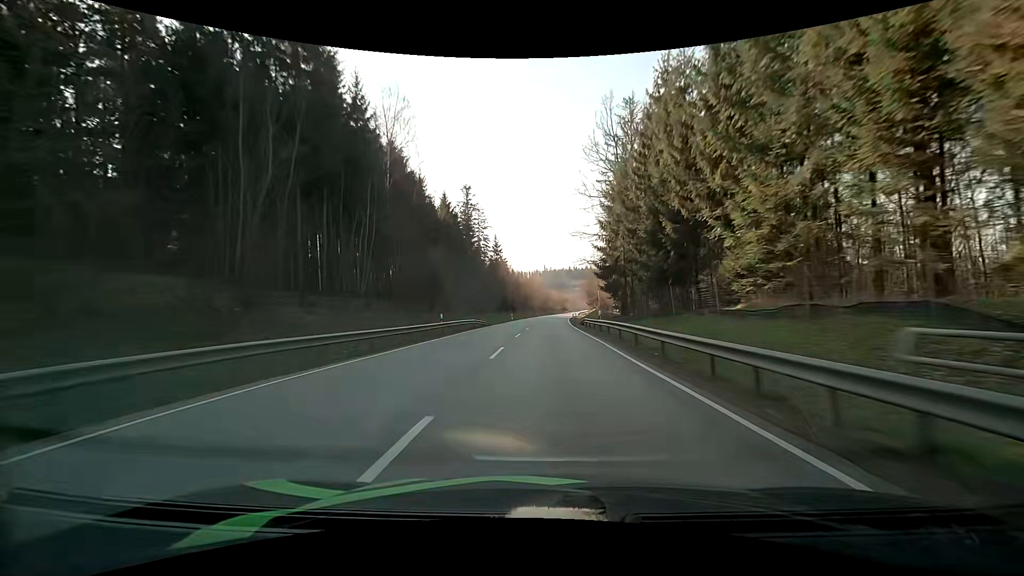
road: primary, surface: asphalt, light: Day
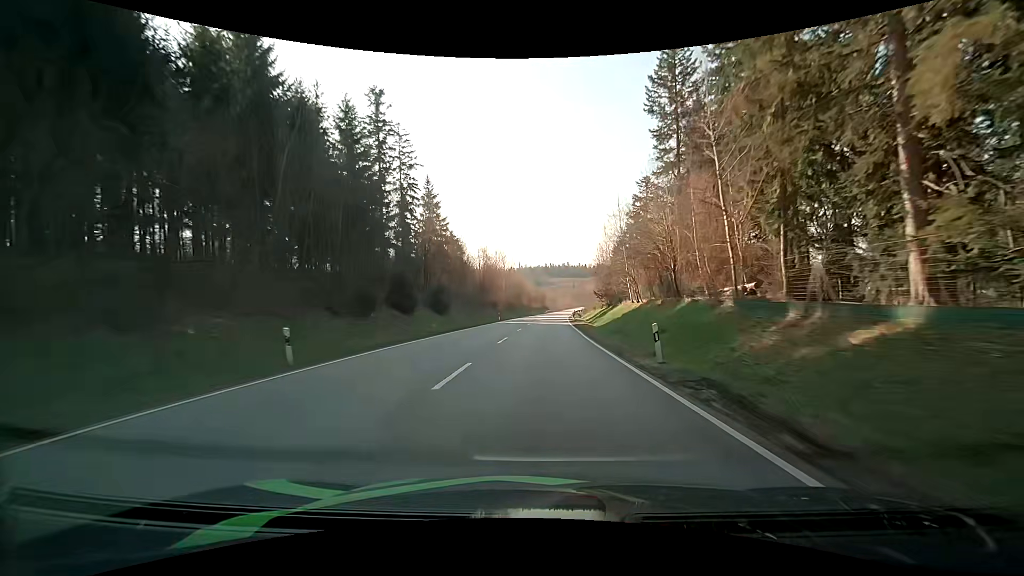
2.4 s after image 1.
(+1.8, +65.3) m; +3°
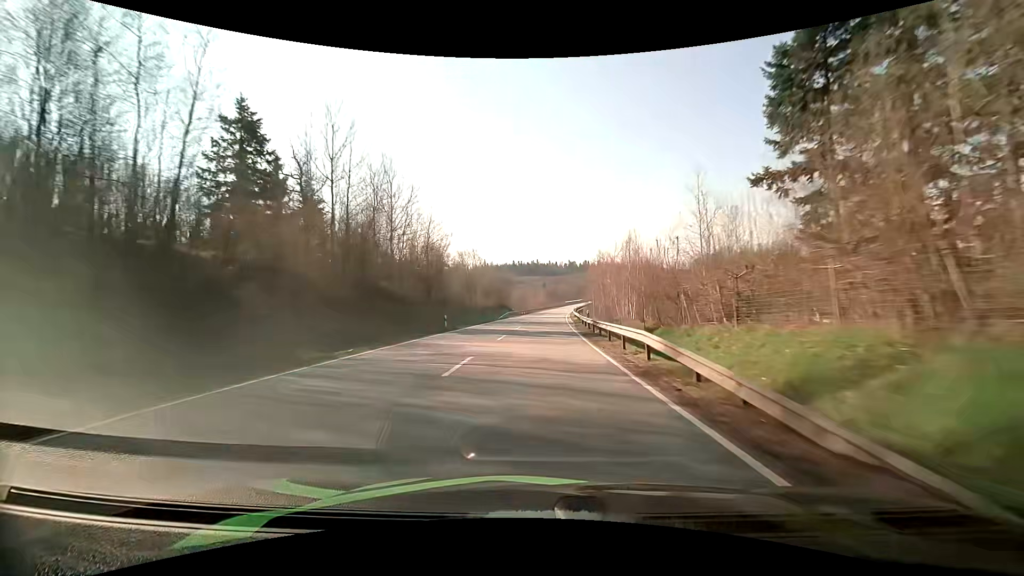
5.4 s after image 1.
(+2.4, +81.6) m; +4°
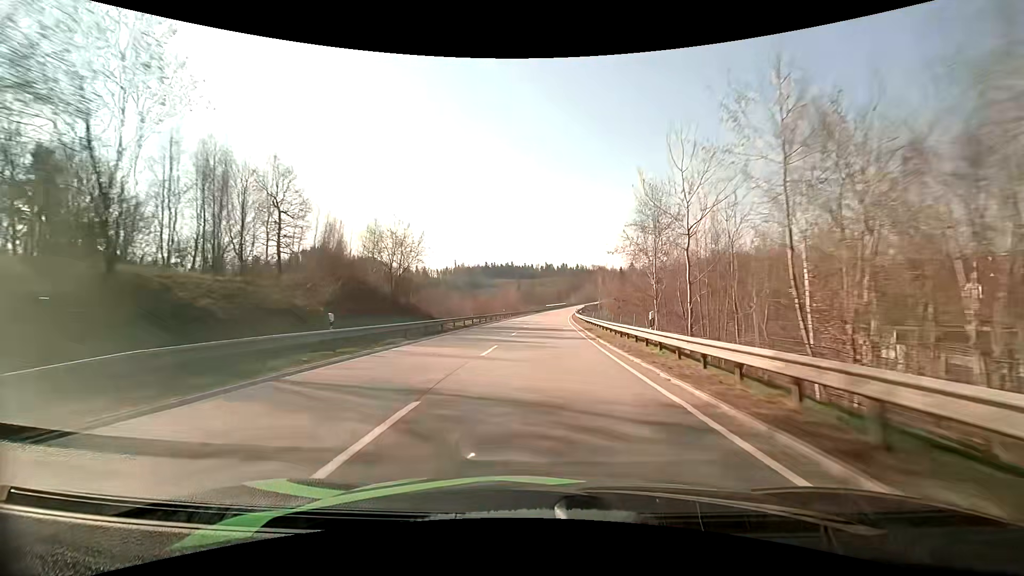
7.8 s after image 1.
(+1.1, +66.5) m; +2°
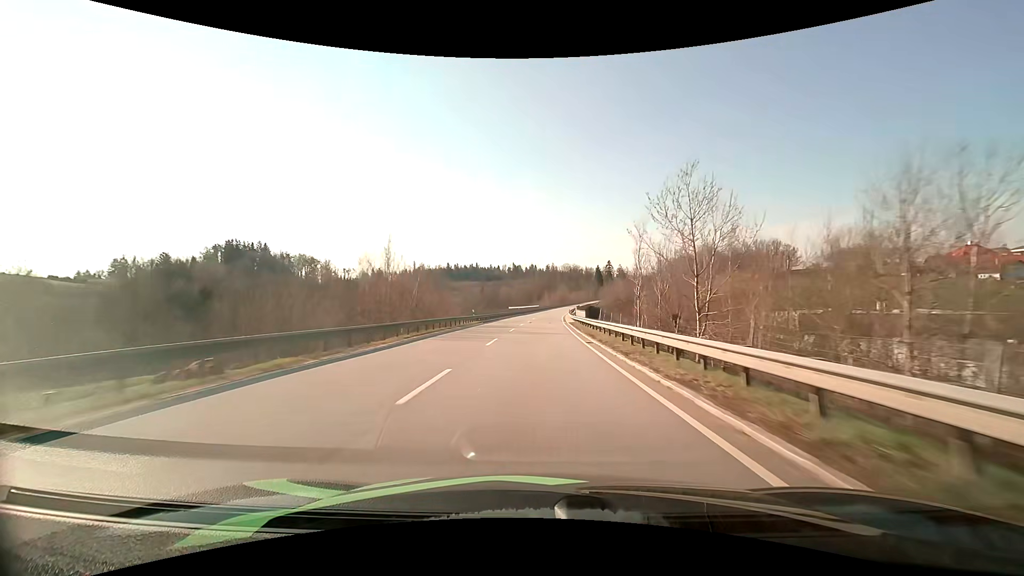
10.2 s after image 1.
(+2.2, +67.5) m; +4°
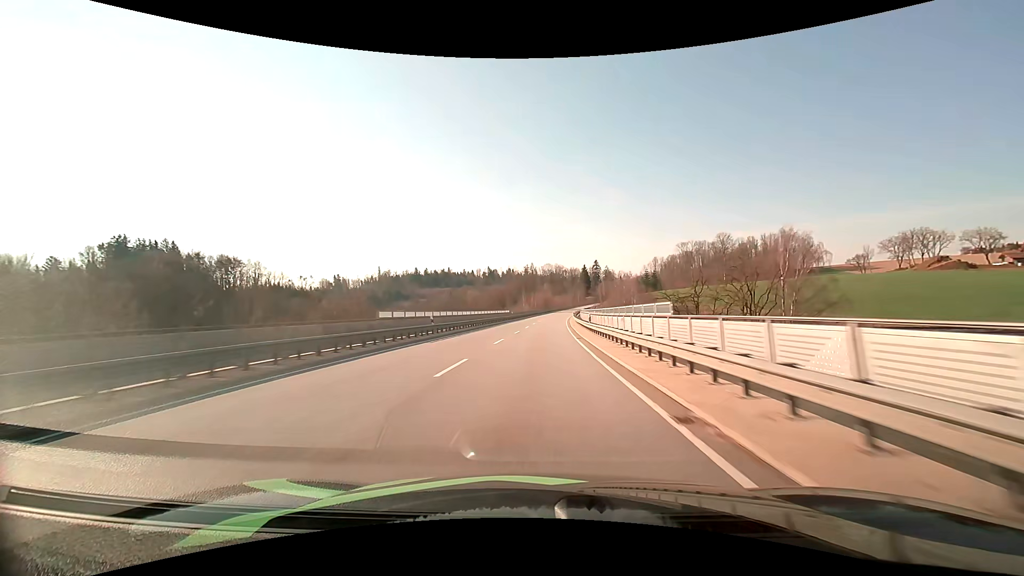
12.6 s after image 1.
(+1.5, +67.9) m; +2°
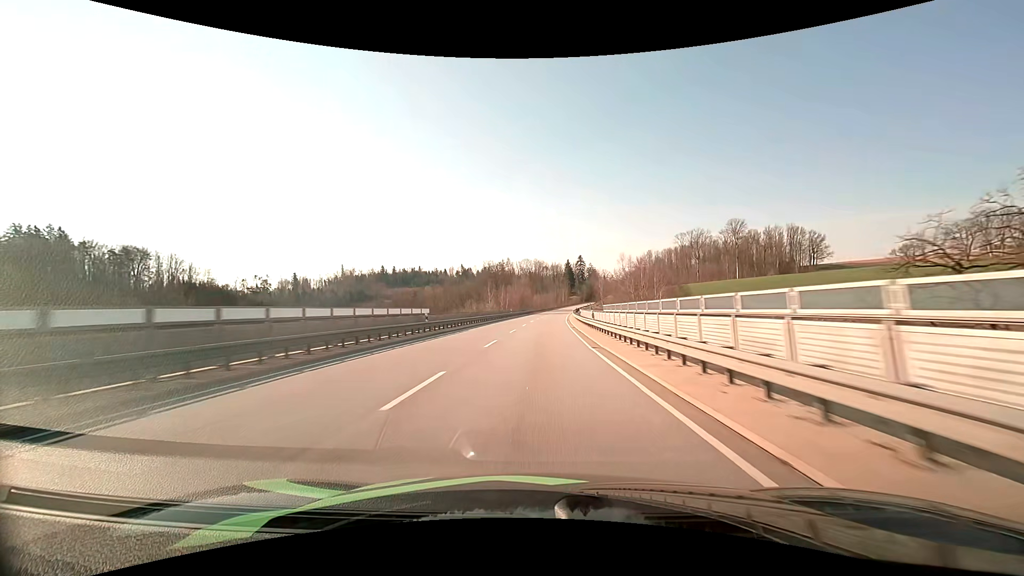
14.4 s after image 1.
(+1.0, +51.5) m; +2°
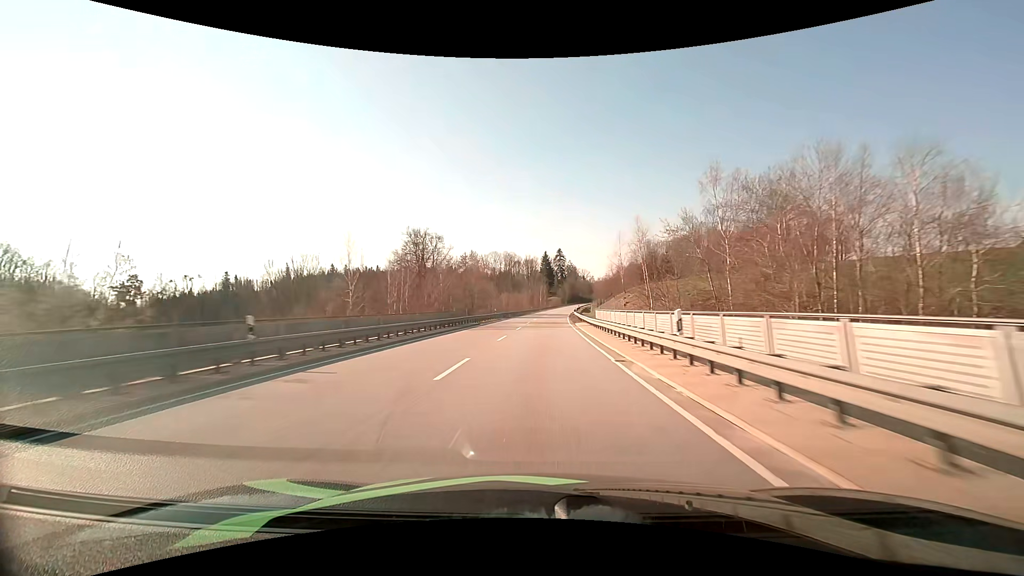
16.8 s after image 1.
(+1.9, +68.5) m; +3°
(0, +10) (0, +20) (0, +30) (+1, +40) (+1, +50) (+2, +60) (+2, +70) (+3, +80) (+3, +90) (+4, +100) m
